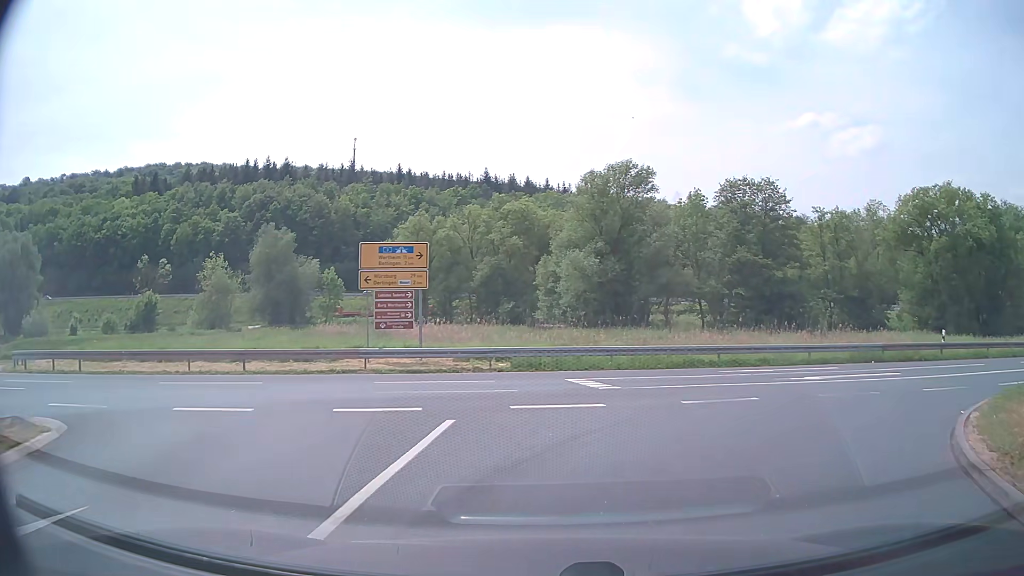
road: unclassified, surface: asphalt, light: Day
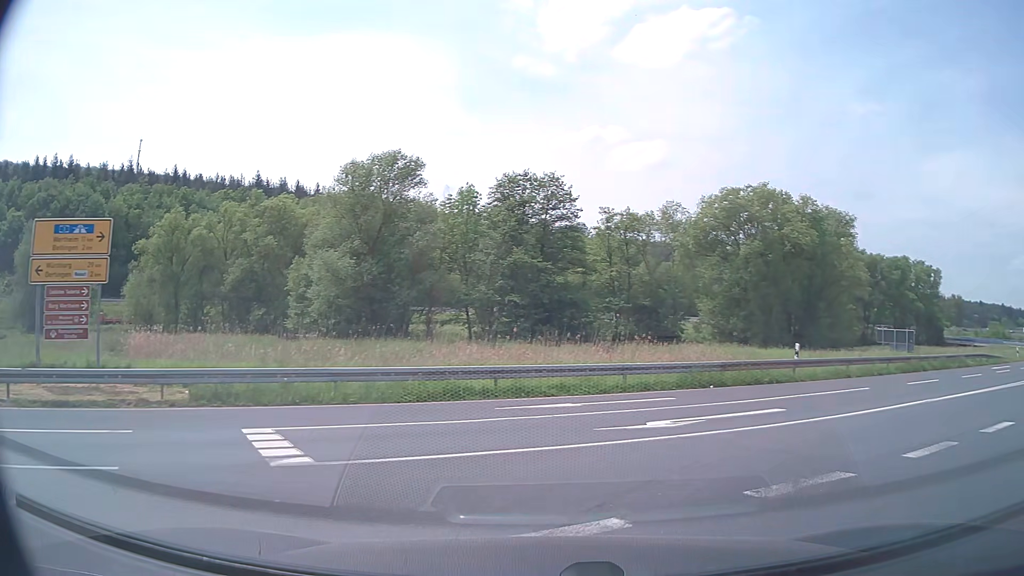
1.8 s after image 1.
(+1.0, +7.3) m; +19°
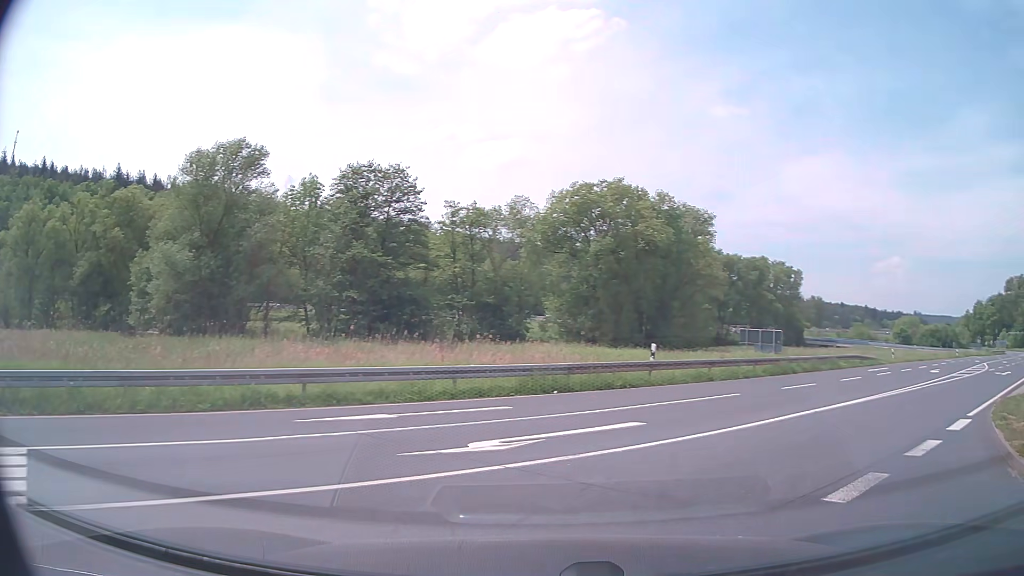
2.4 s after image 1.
(+0.3, +2.5) m; +13°
(+3, +9) (+10, +17) (+17, +24) (+24, +31) (+32, +38) (+39, +45) (+46, +52) (+53, +59) (+60, +66) (+67, +73) m
